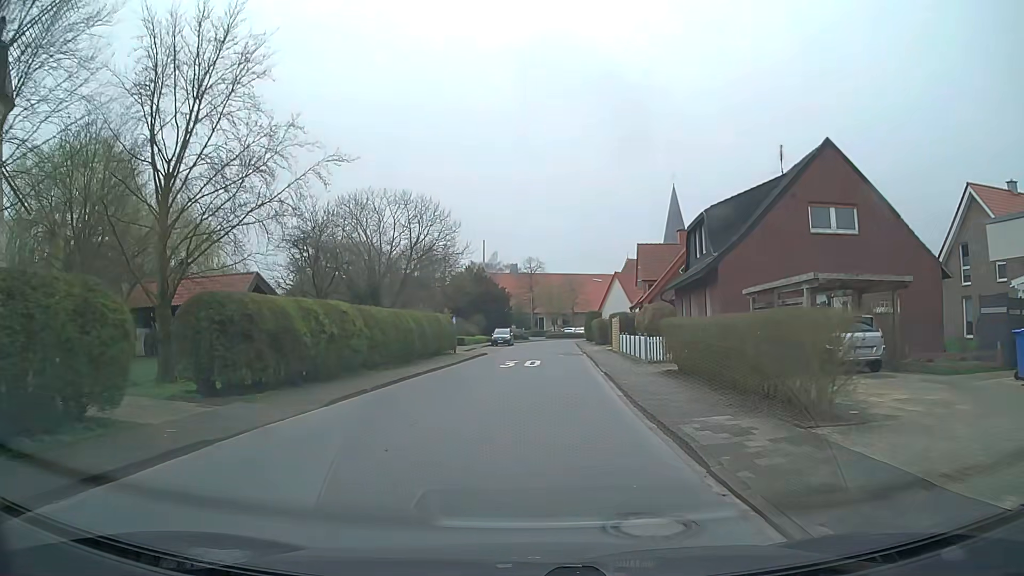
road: residential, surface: asphalt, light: Day
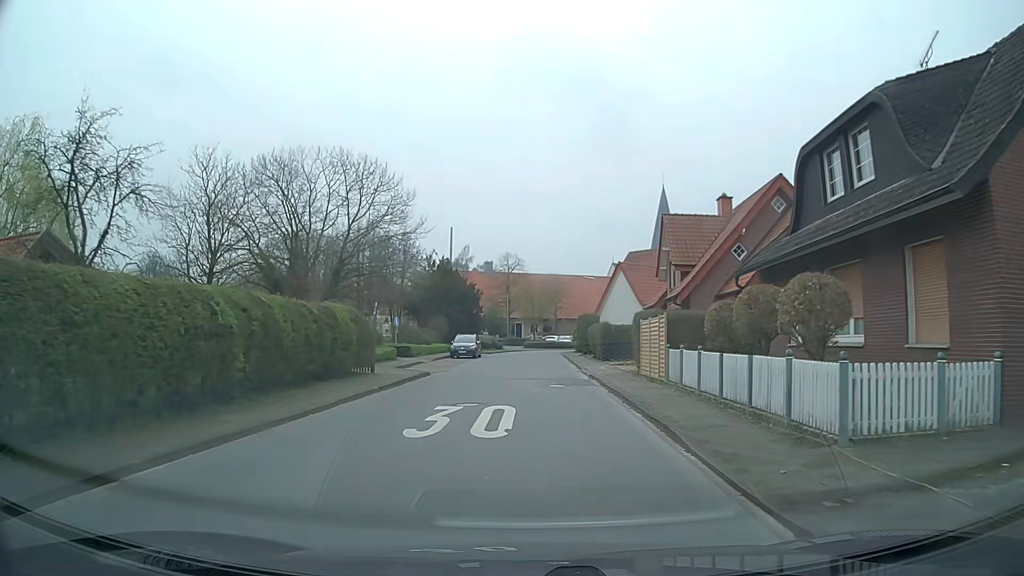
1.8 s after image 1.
(+0.2, +16.9) m; +2°
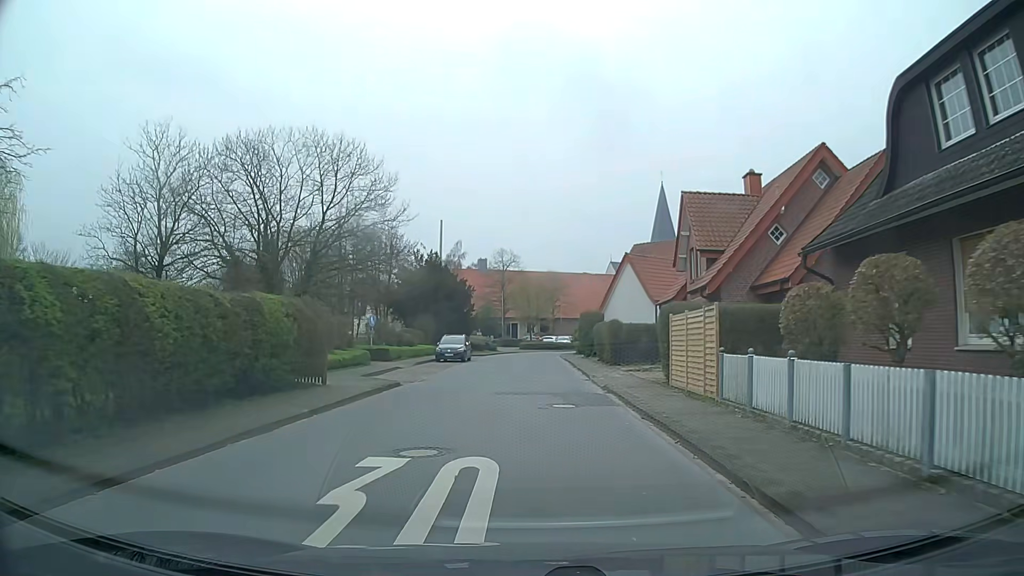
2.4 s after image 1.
(0.0, +5.6) m; 0°
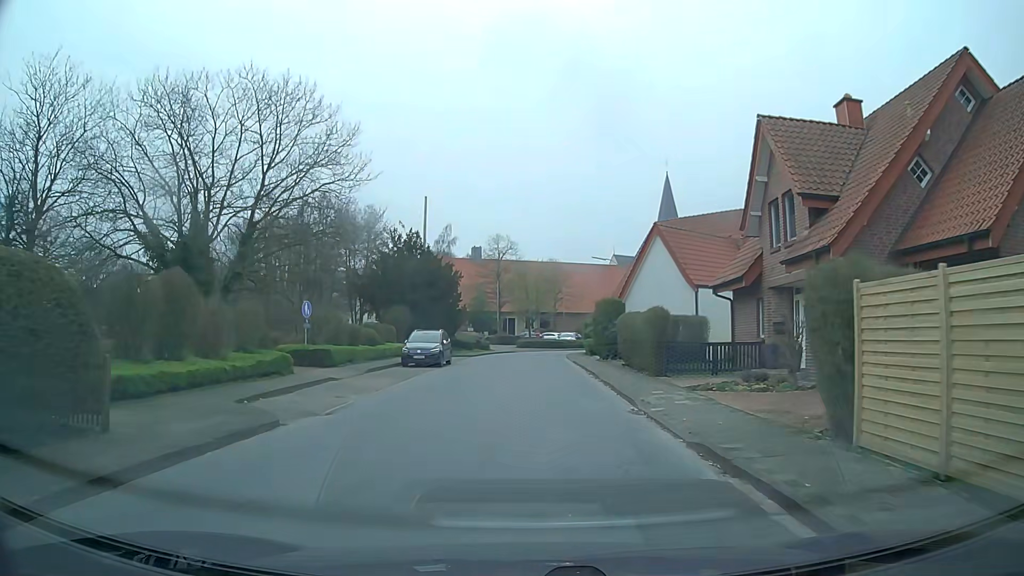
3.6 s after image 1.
(0.0, +10.6) m; 0°
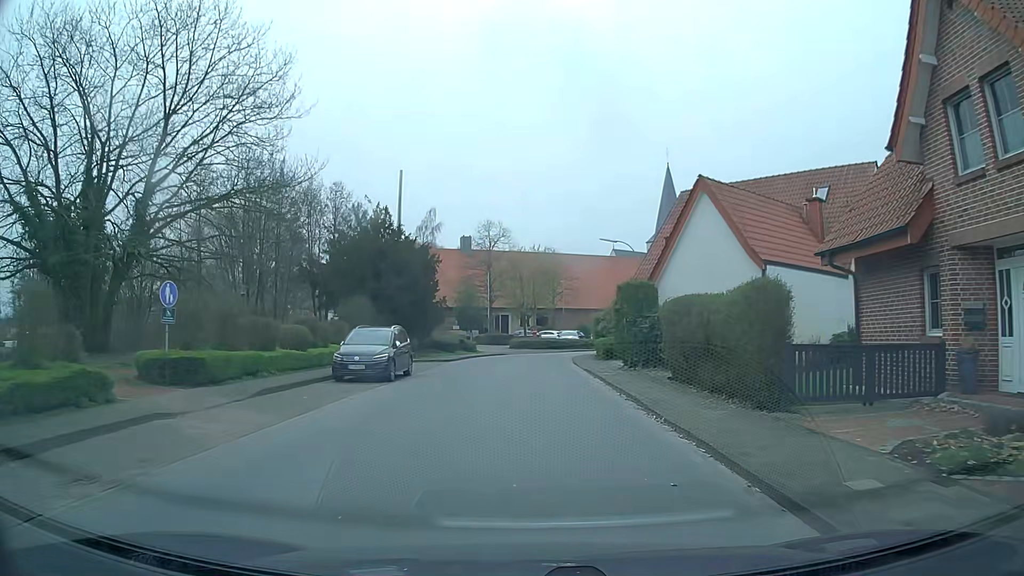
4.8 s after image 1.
(+0.1, +10.1) m; 0°
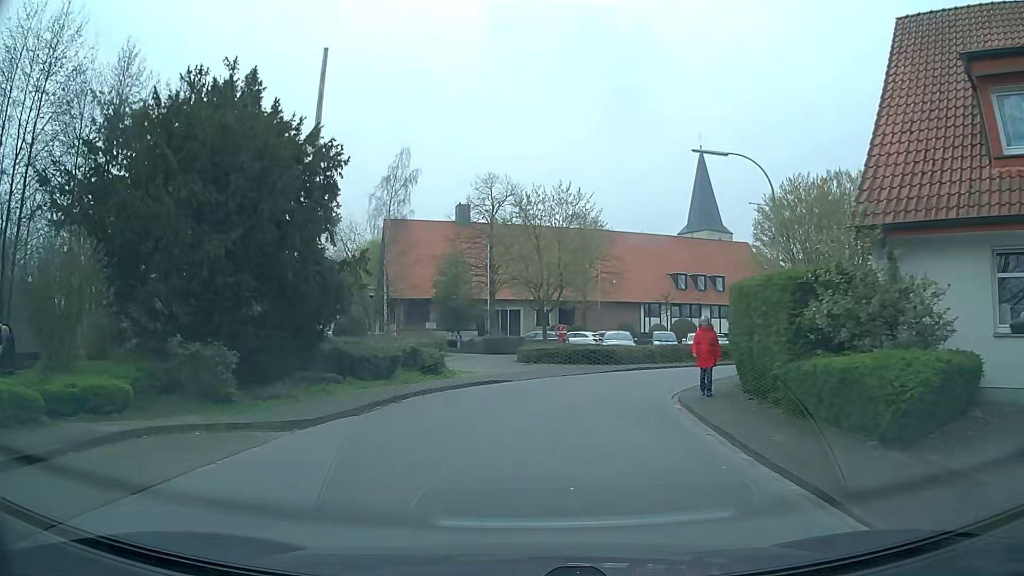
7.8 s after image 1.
(-0.2, +24.3) m; -1°
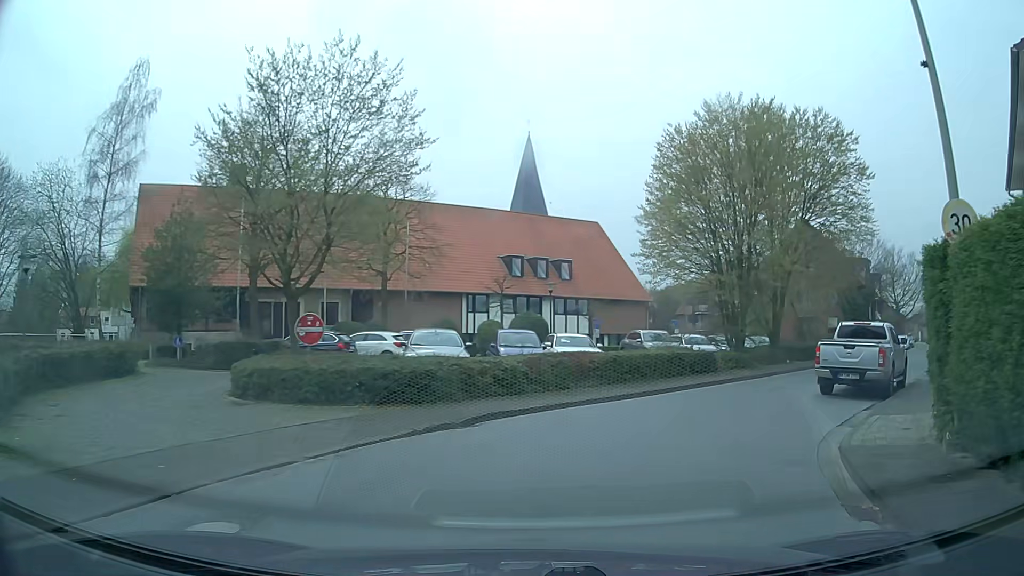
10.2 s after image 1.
(+1.3, +16.6) m; +15°
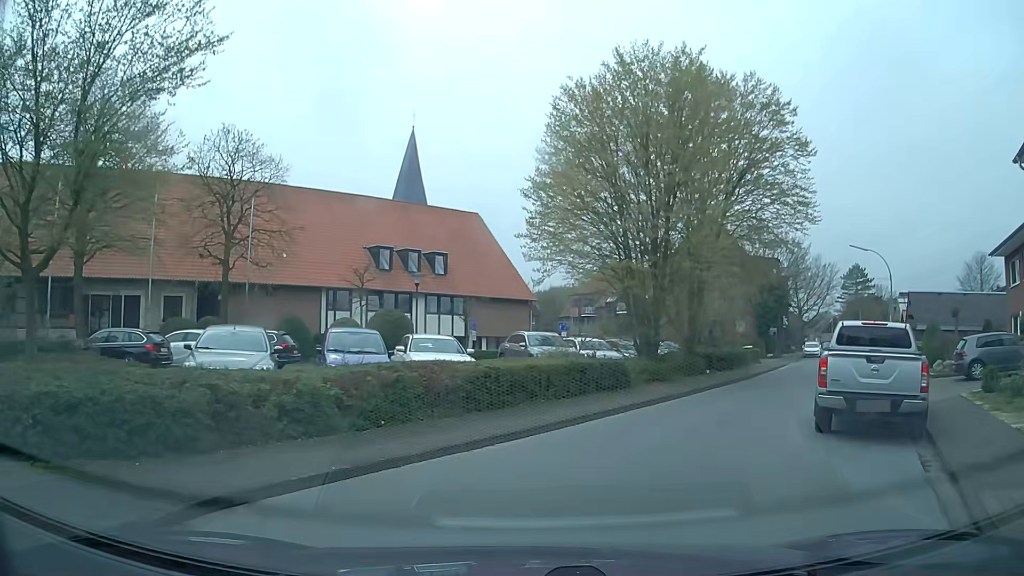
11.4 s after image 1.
(+0.6, +6.0) m; +9°
(+1, +10) (+6, +19) (+12, +27) (+17, +35) (+22, +44) (+27, +53) (+32, +62) (+36, +70) (+41, +79) (+45, +88) m
